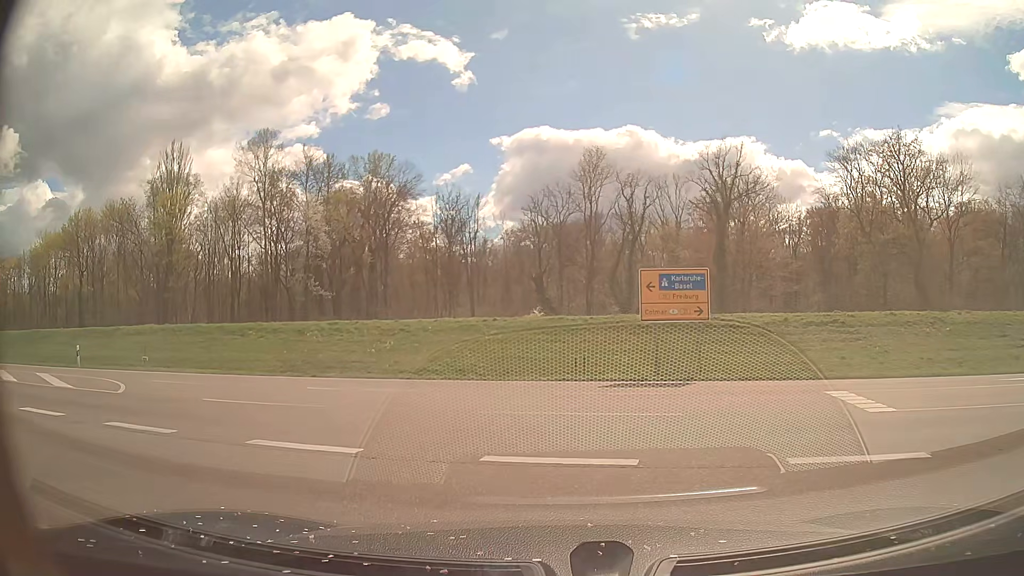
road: secondary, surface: asphalt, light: Day
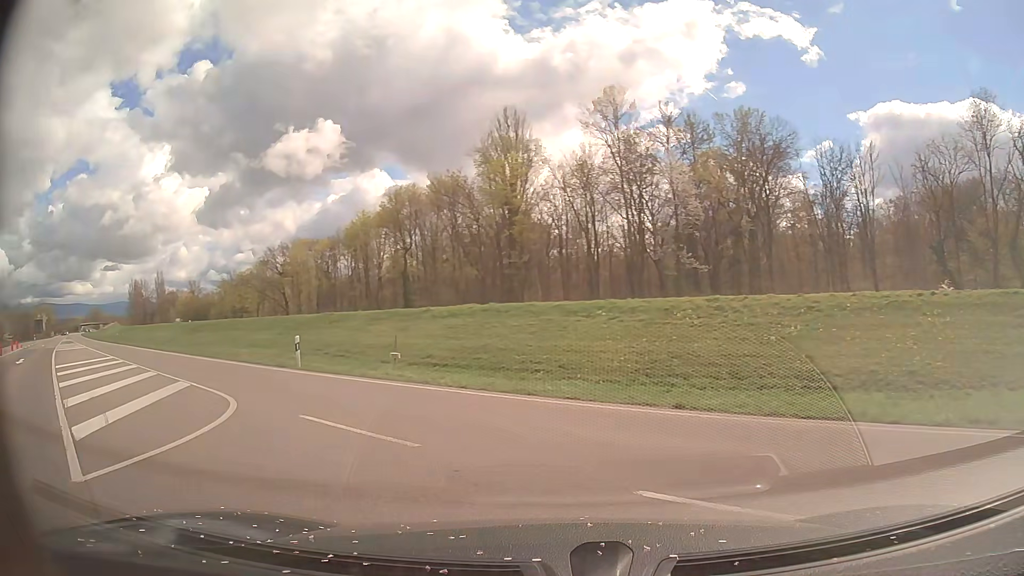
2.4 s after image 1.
(-3.1, +11.6) m; -32°
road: primary
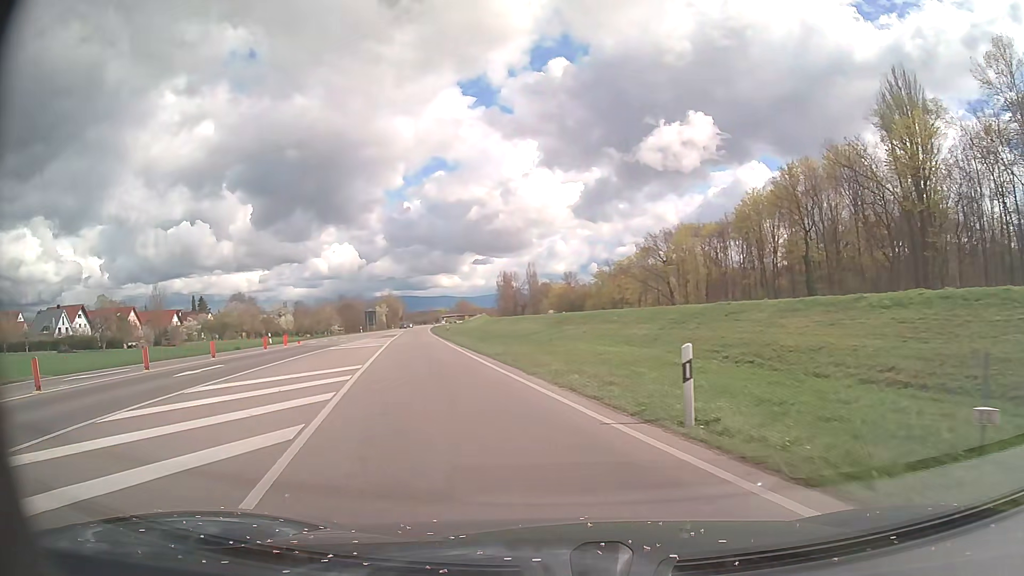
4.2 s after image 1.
(-4.1, +12.8) m; -33°
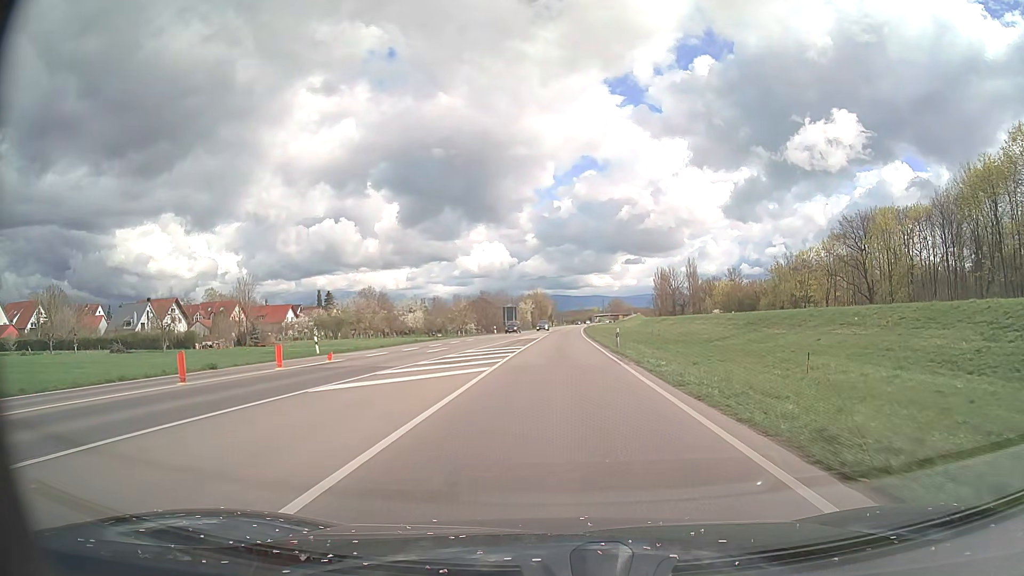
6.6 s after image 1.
(-4.5, +24.4) m; -13°
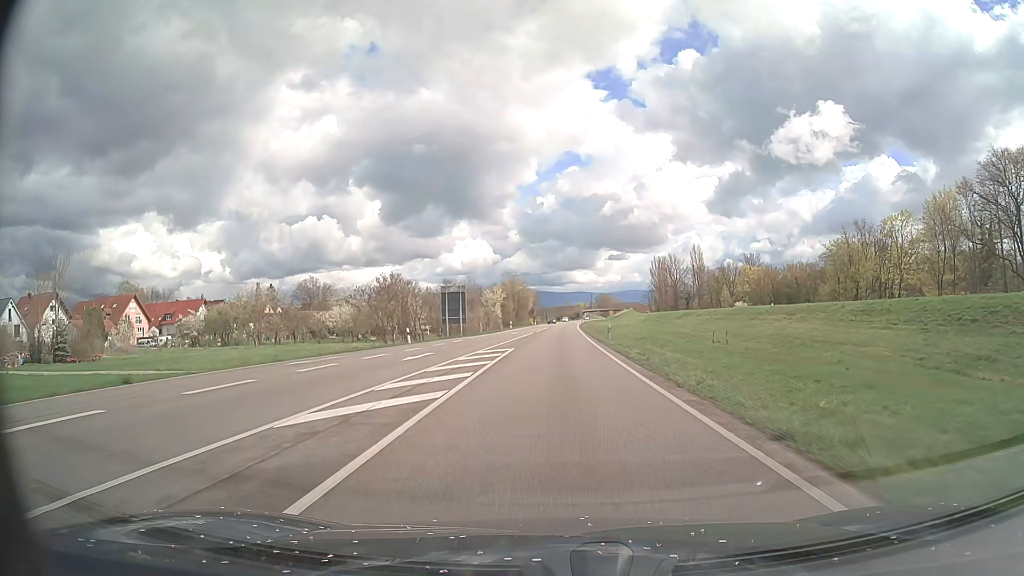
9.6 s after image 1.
(+0.5, +47.6) m; +1°
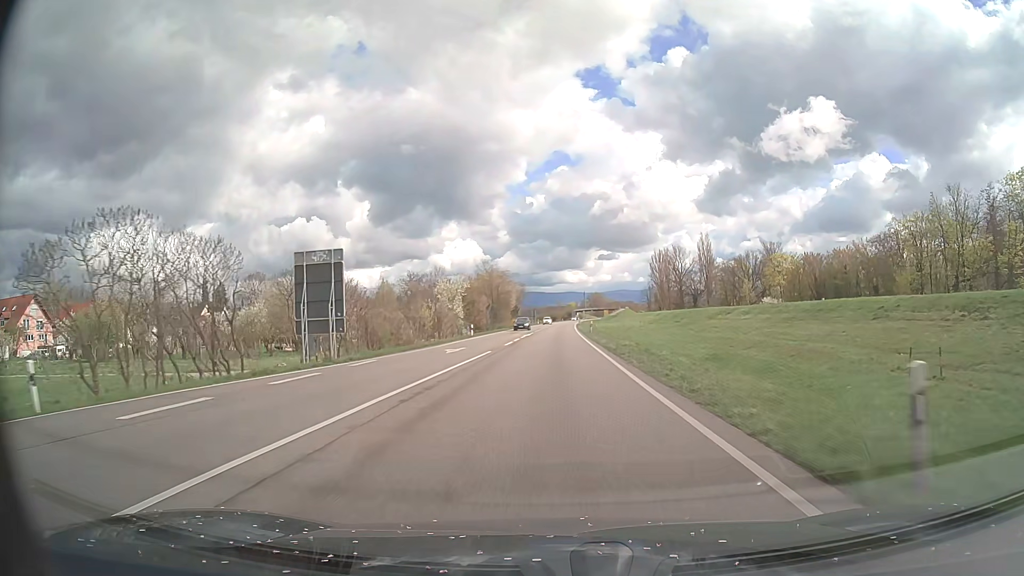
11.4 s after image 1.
(+0.2, +33.3) m; +1°
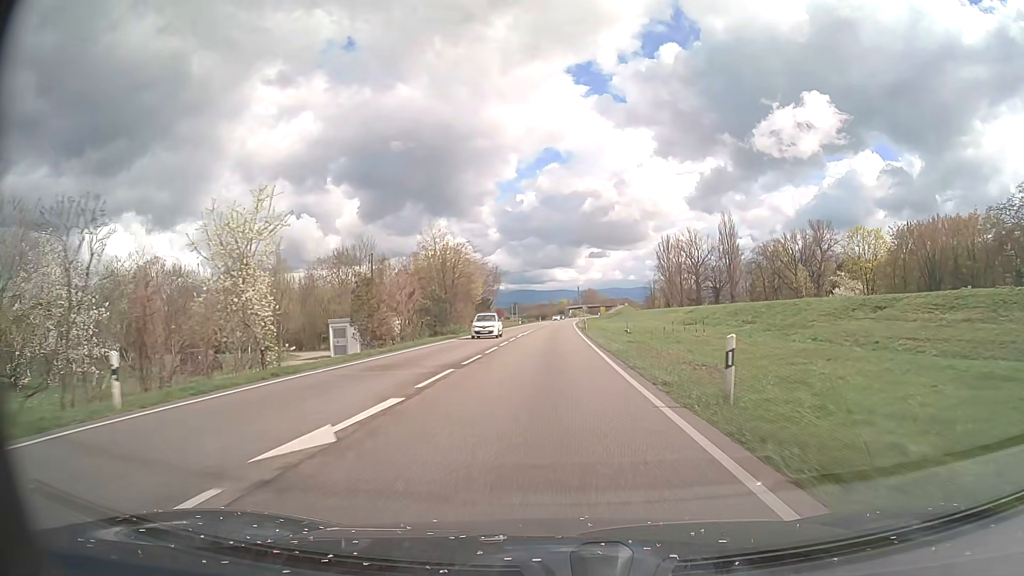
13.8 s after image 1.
(+0.3, +45.4) m; +1°
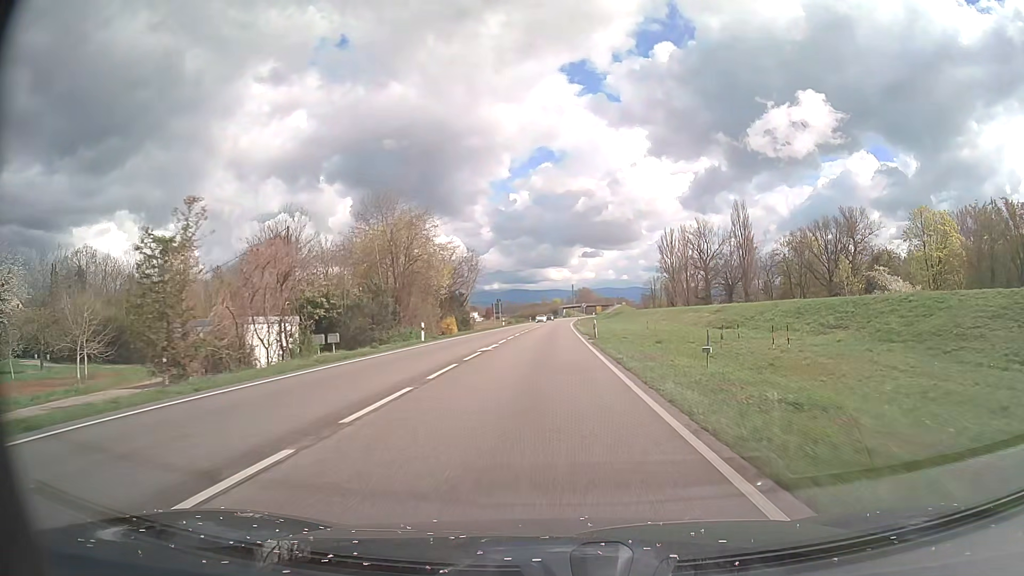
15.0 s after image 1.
(+0.1, +22.3) m; 0°
(0, +10) (0, +20) (0, +30) (0, +40) (0, +50) (0, +60) (+1, +70) (+1, +80) (+1, +90) (+1, +100) m
